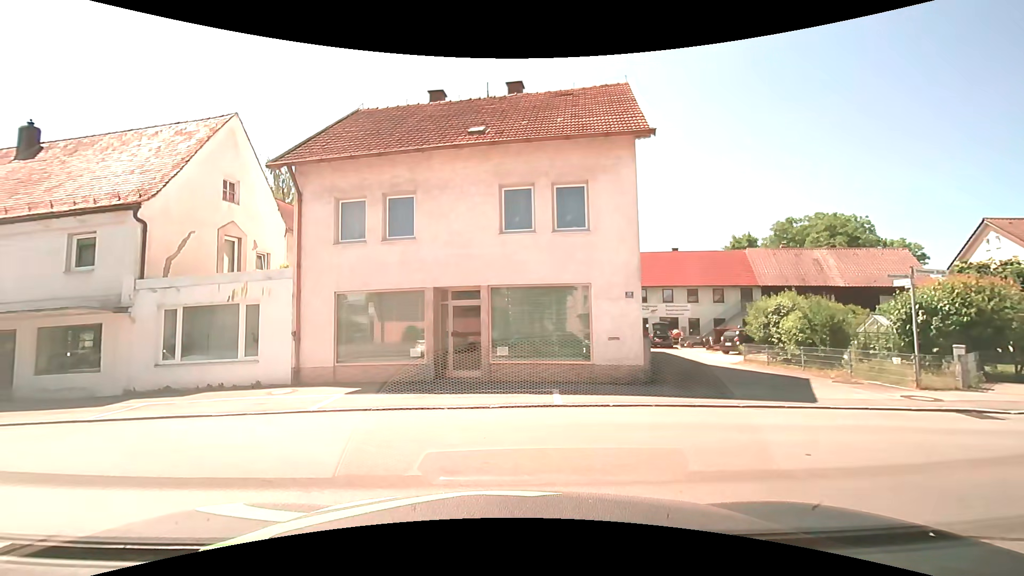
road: unclassified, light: Day
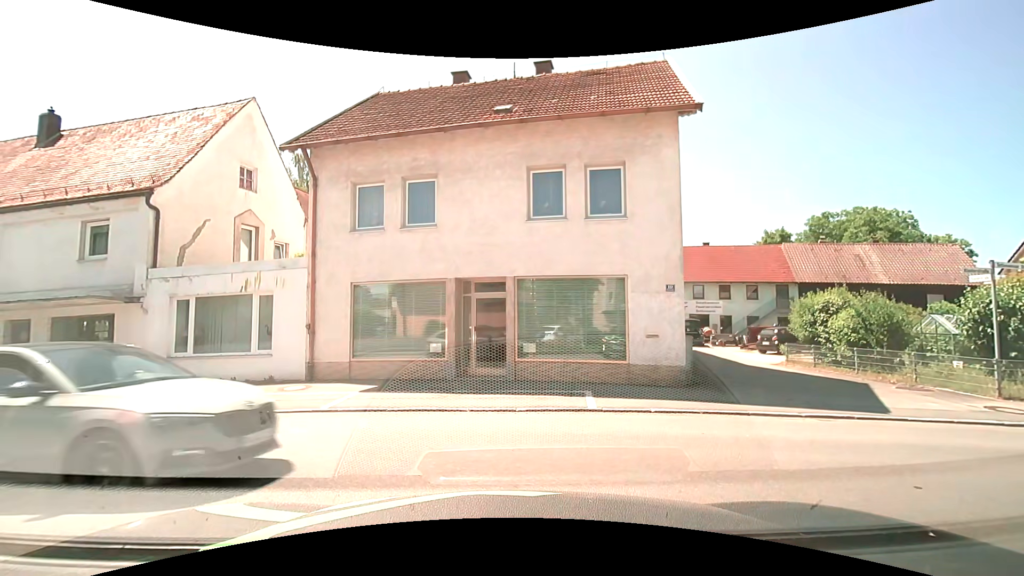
(0.0, +1.0) m; -3°
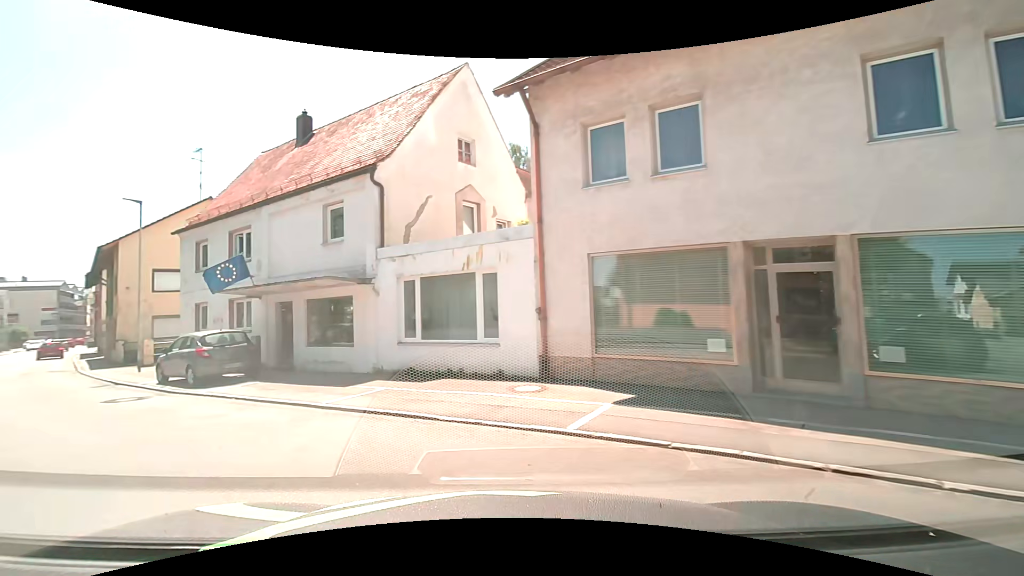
(-0.8, +4.0) m; -23°
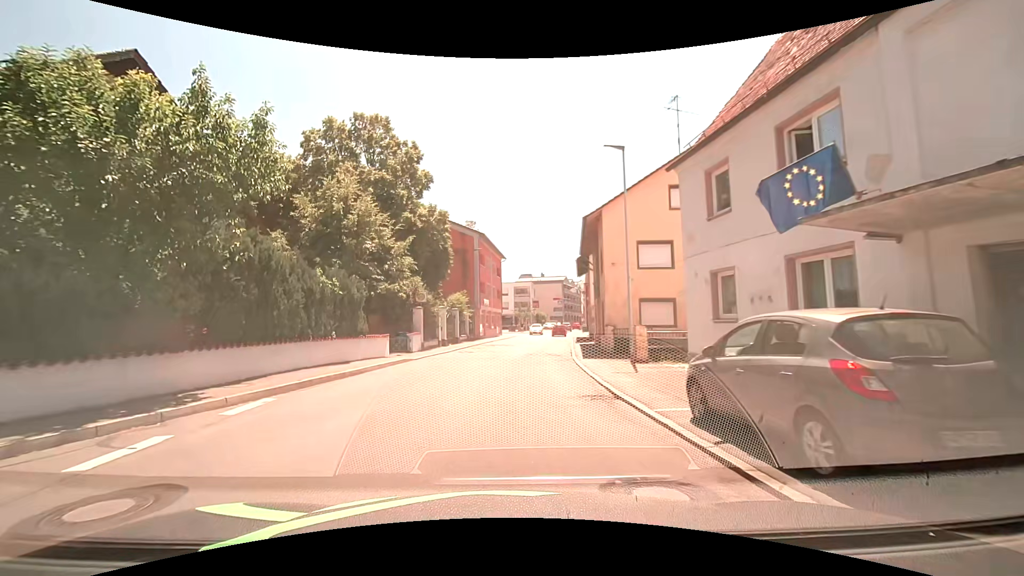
(-6.2, +9.7) m; -50°
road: secondary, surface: asphalt
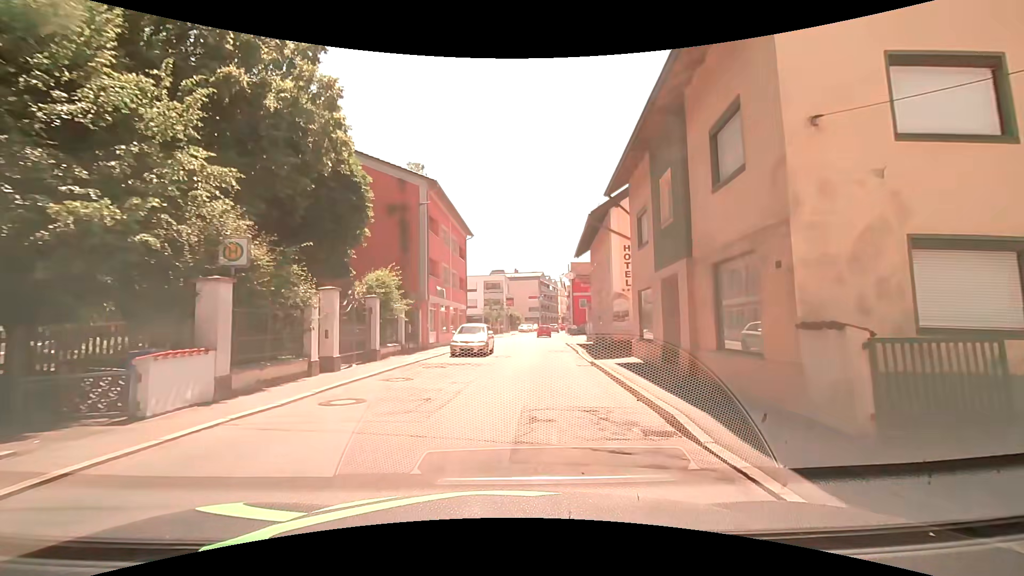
(+0.1, +17.3) m; +3°
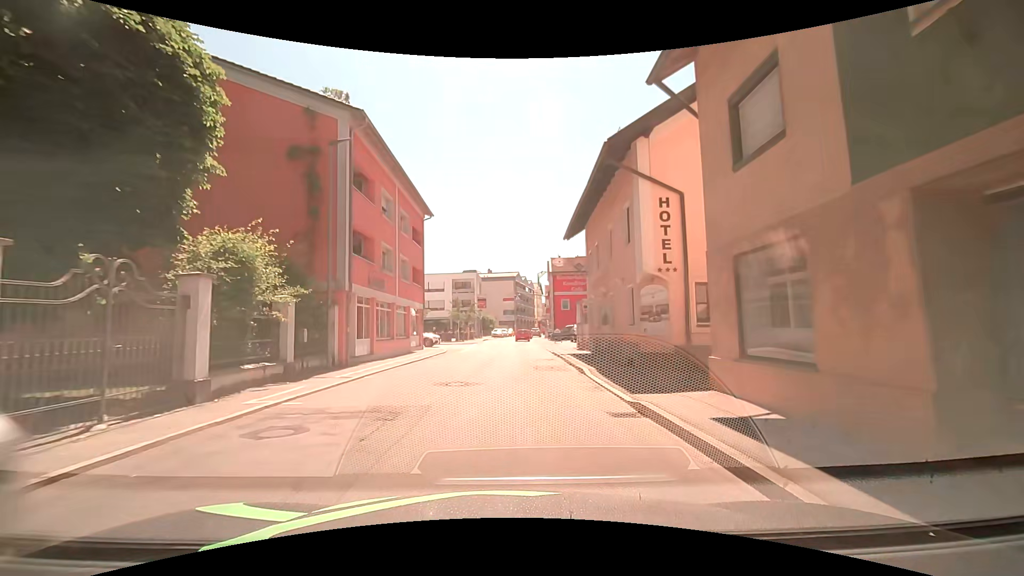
(+0.3, +9.8) m; +3°
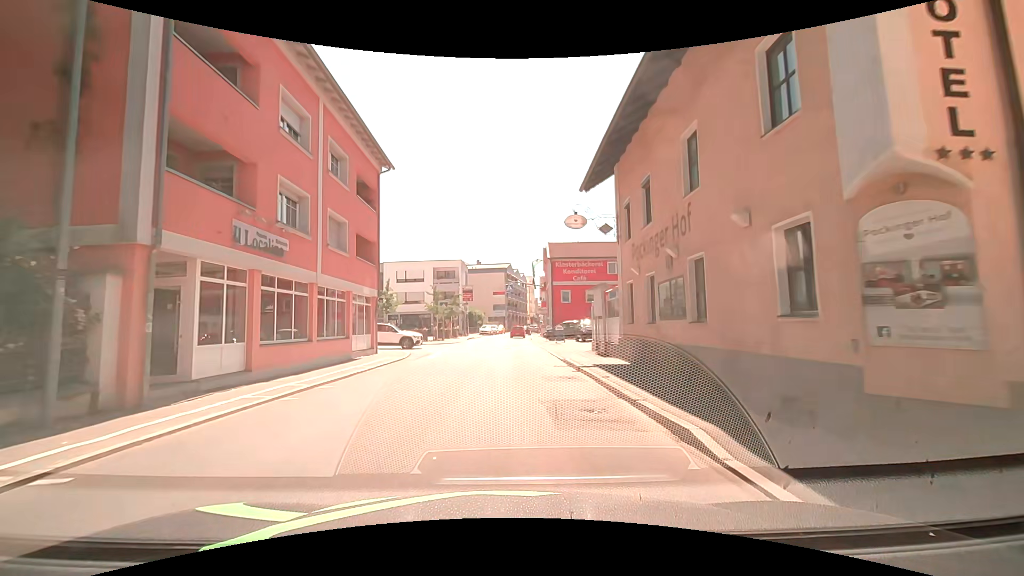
(+0.2, +9.9) m; +1°
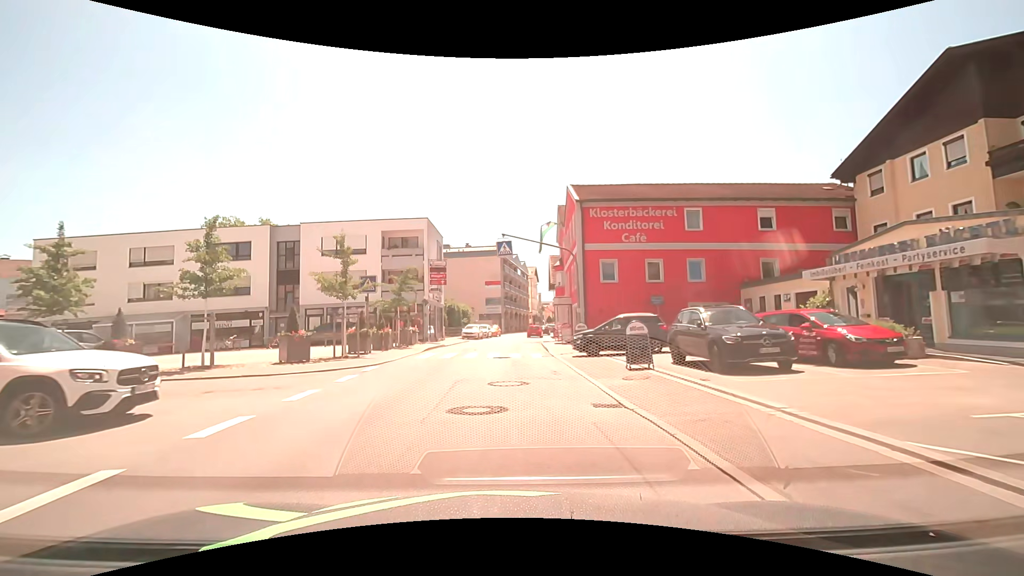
(+0.5, +24.4) m; +1°
(0, +10) (0, +20) (0, +30) (+1, +40) (+2, +50) (+3, +60) (+4, +70) (+6, +80) (+8, +89) (+10, +99) m
